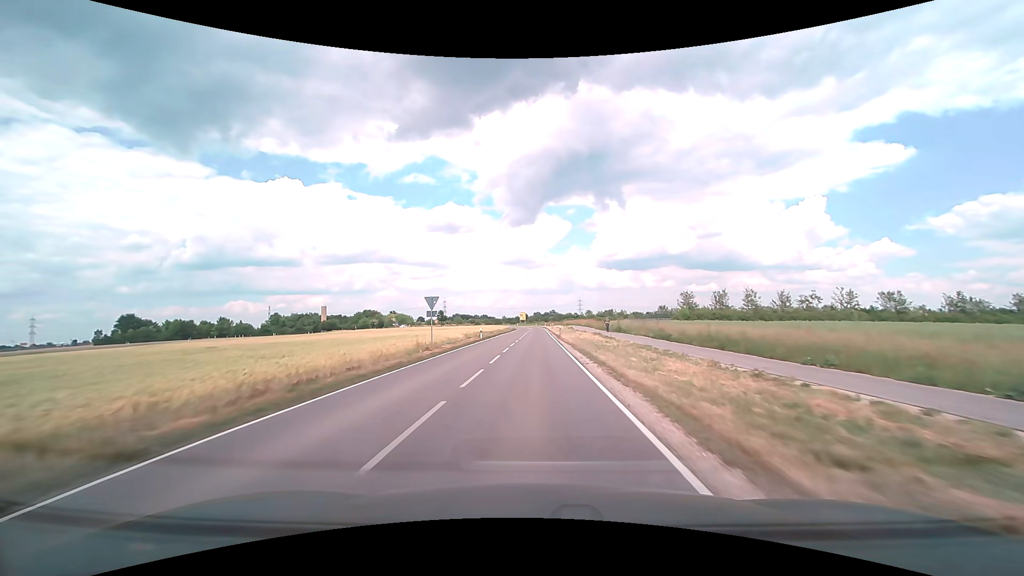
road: tertiary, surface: asphalt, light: Day
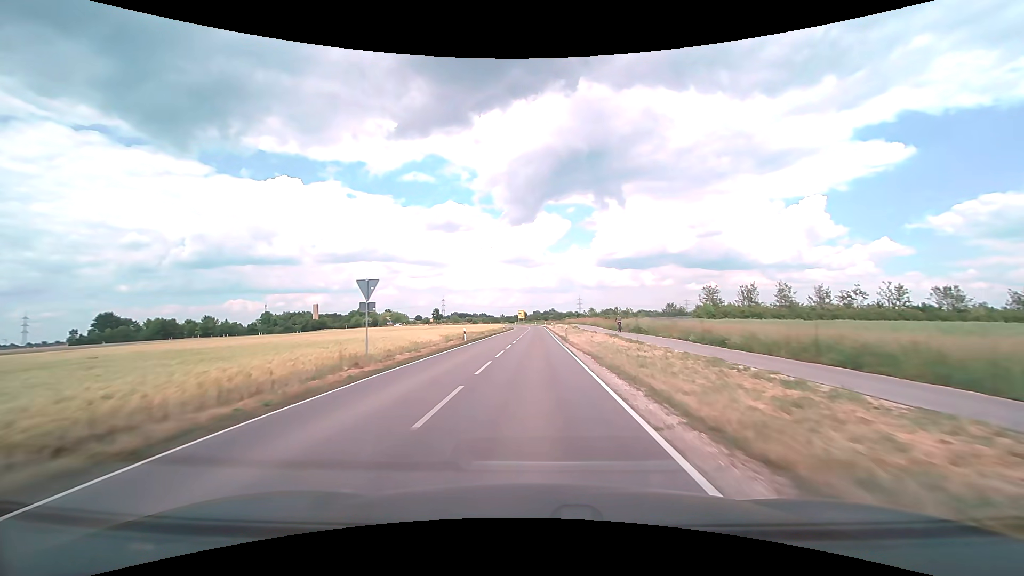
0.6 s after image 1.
(0.0, +10.6) m; 0°
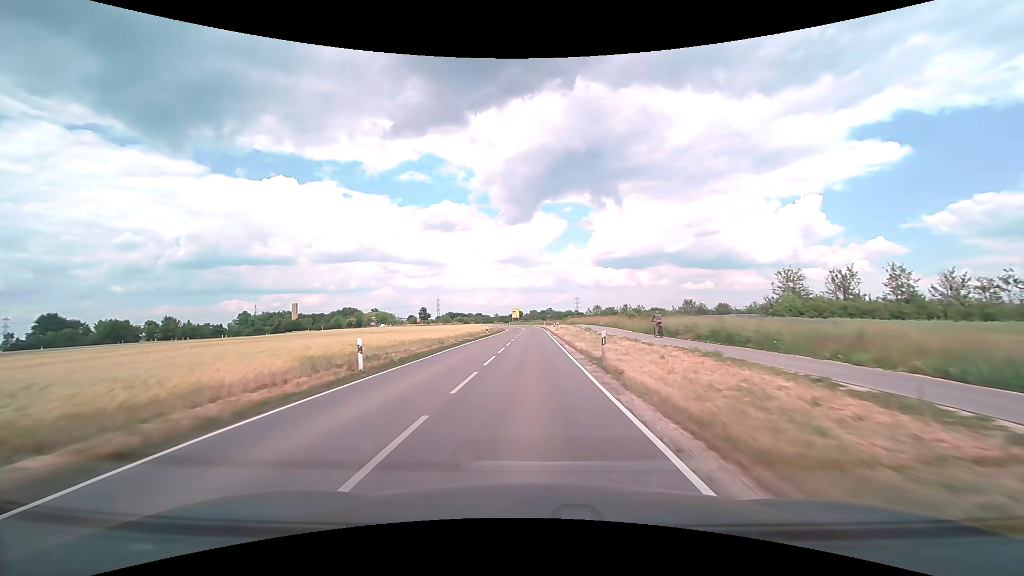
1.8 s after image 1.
(+0.1, +21.7) m; 0°
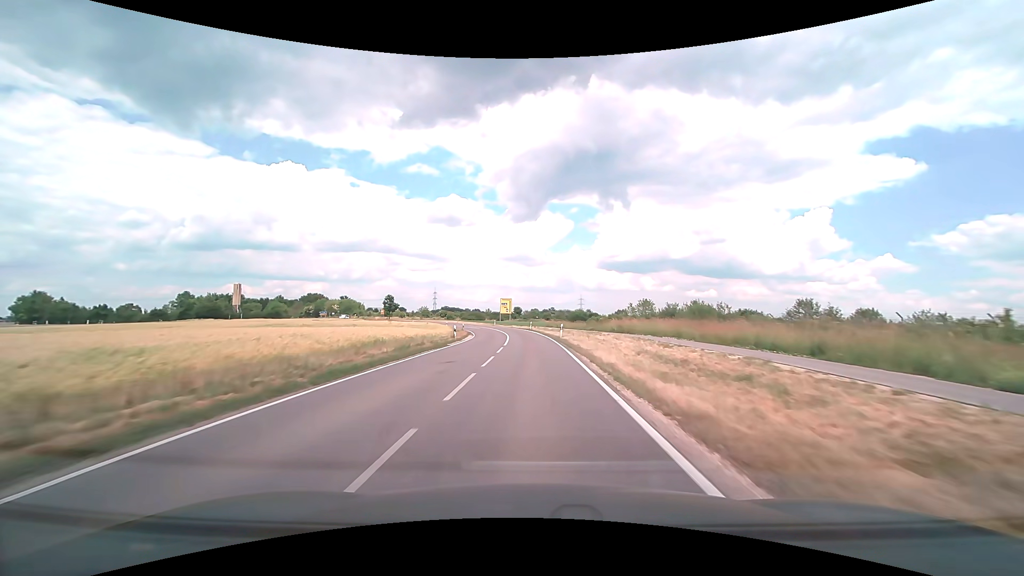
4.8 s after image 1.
(-0.3, +56.0) m; 0°
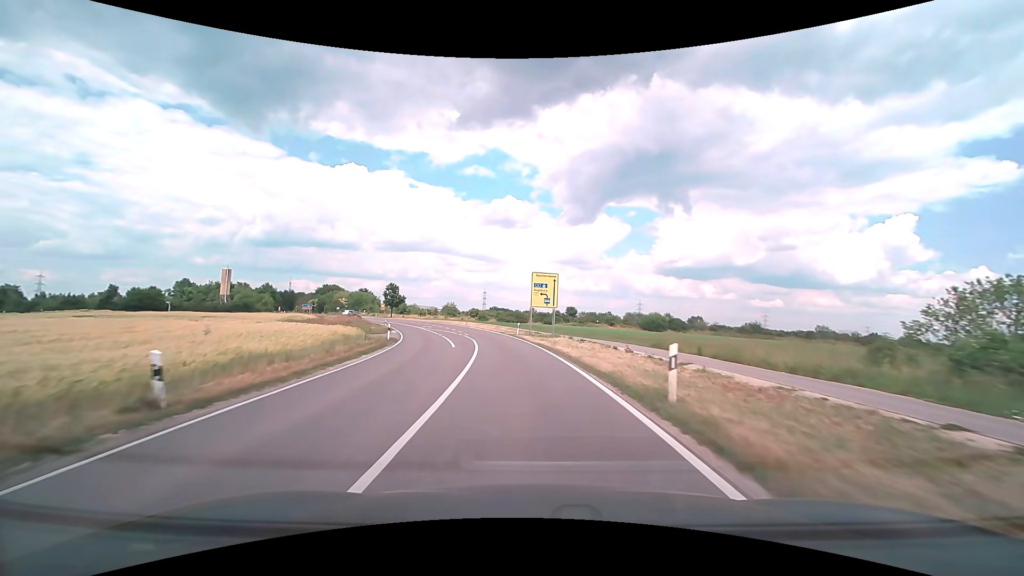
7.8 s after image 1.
(-1.5, +51.8) m; -5°
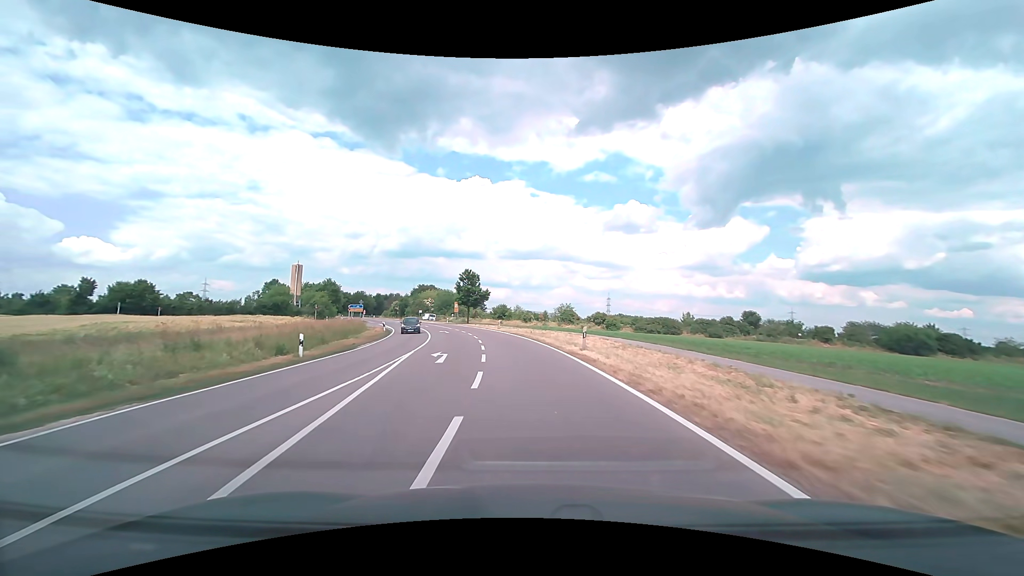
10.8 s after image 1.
(-6.2, +48.8) m; -14°
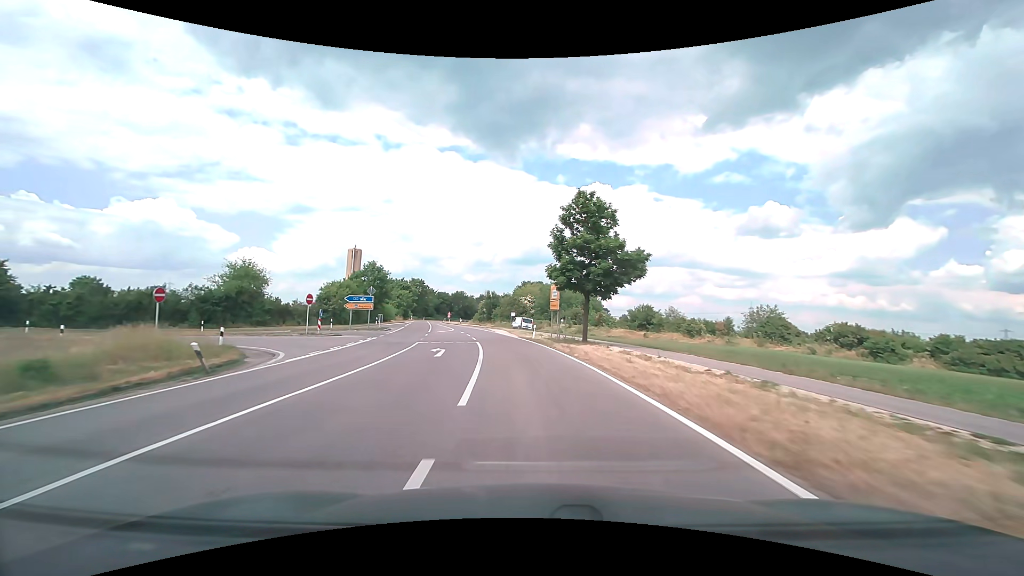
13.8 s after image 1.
(-6.2, +49.9) m; -14°
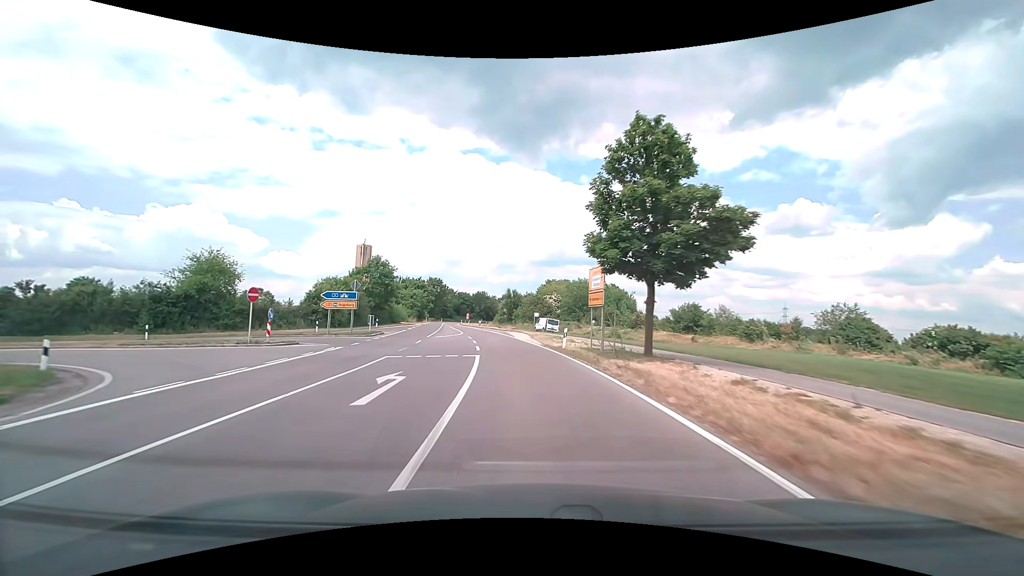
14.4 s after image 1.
(-0.2, +10.2) m; -3°
(0, +10) (-1, +20) (-2, +30) (-4, +40) (-6, +50) (-8, +59) (-11, +69) (-13, +79) (-15, +89) (-17, +98) m
